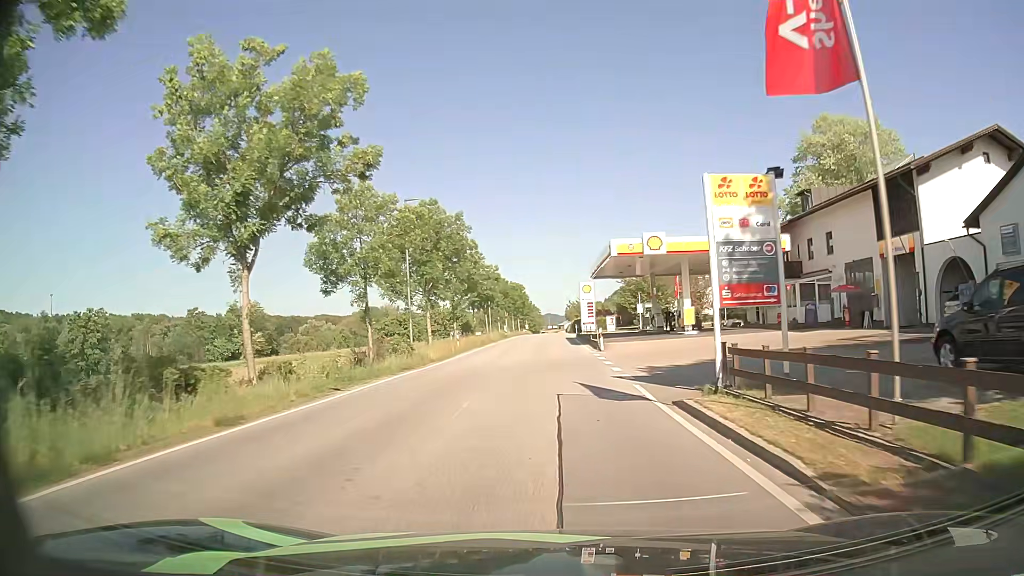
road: secondary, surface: asphalt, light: Day
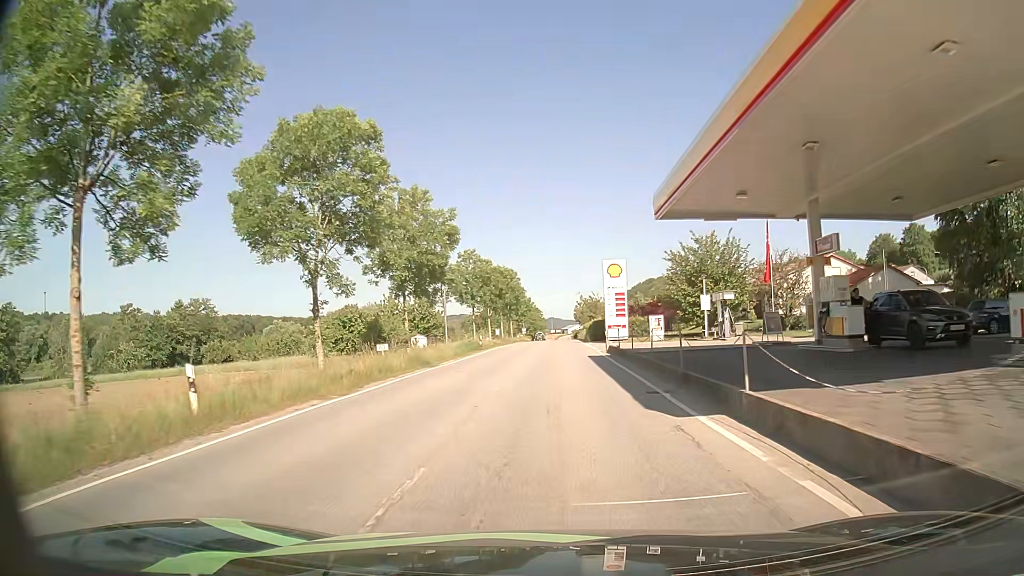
(-0.1, +32.9) m; 0°
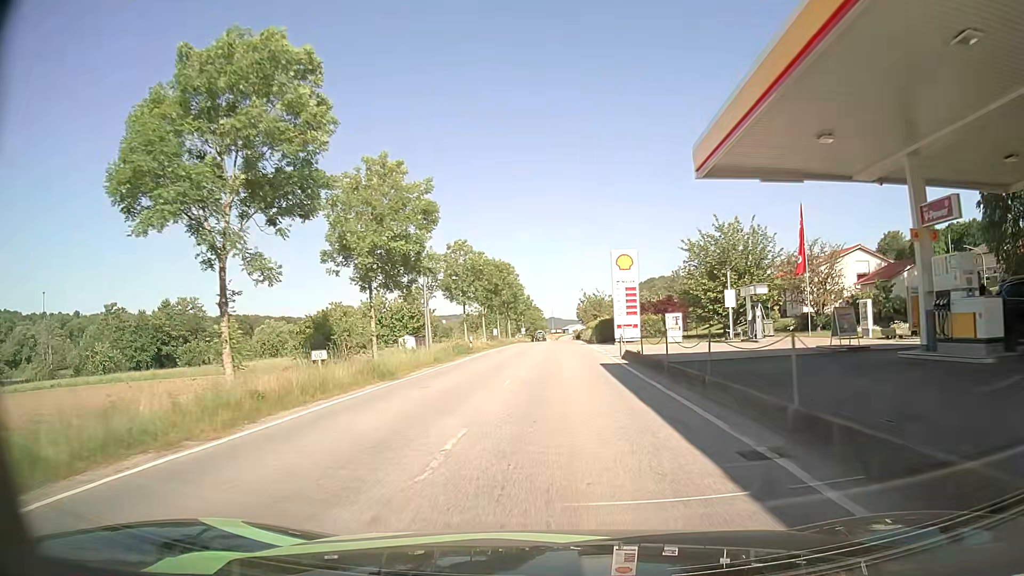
(0.0, +6.6) m; 0°
